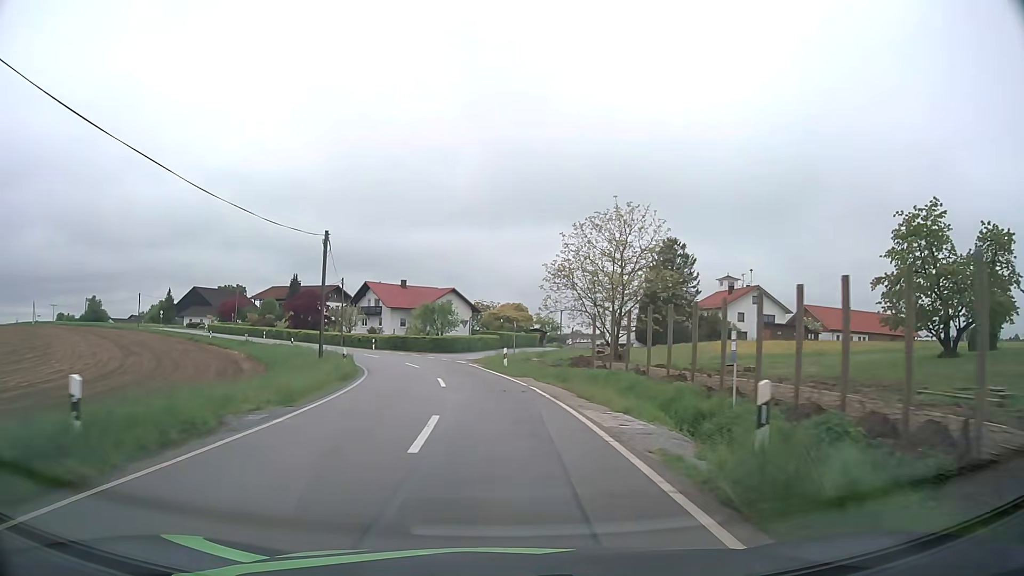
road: tertiary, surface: asphalt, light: Day
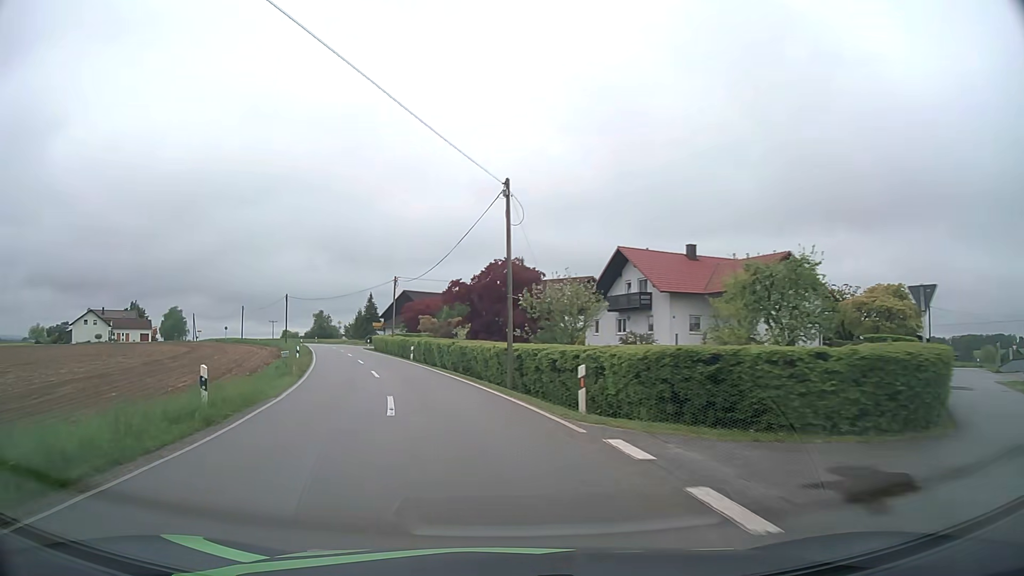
(-6.3, +43.7) m; -24°
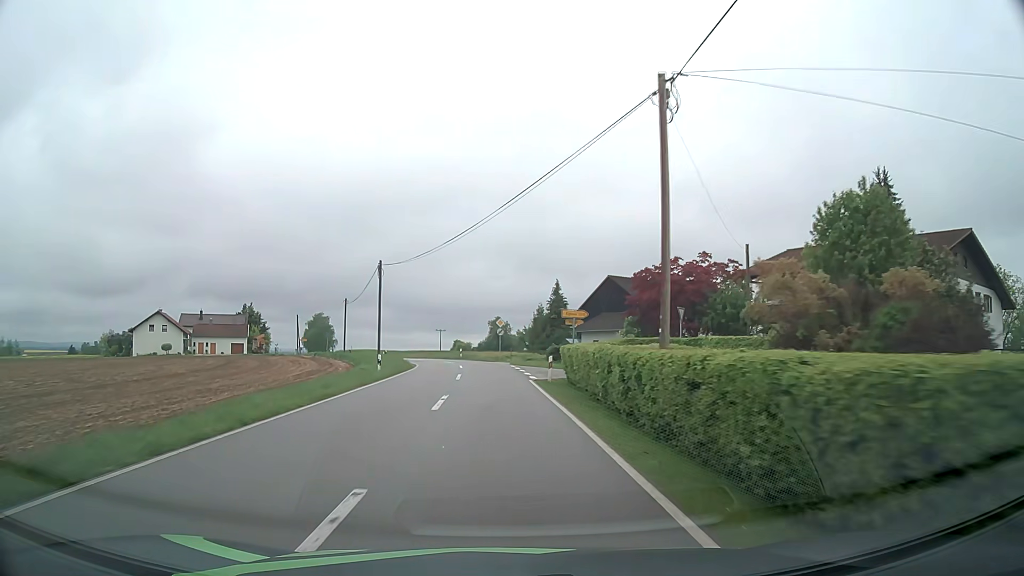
(-8.9, +45.2) m; -16°
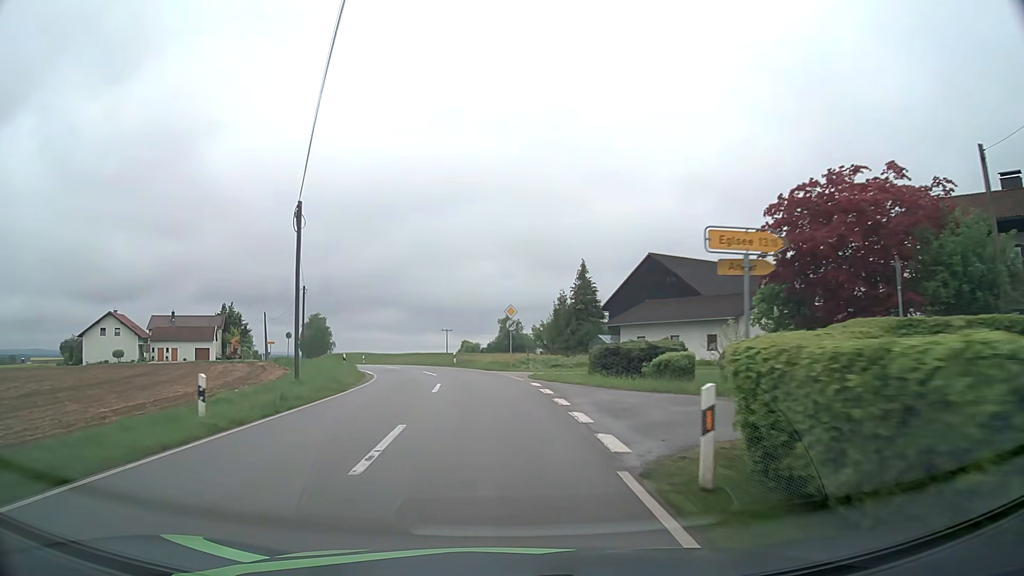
(-0.1, +18.9) m; -1°
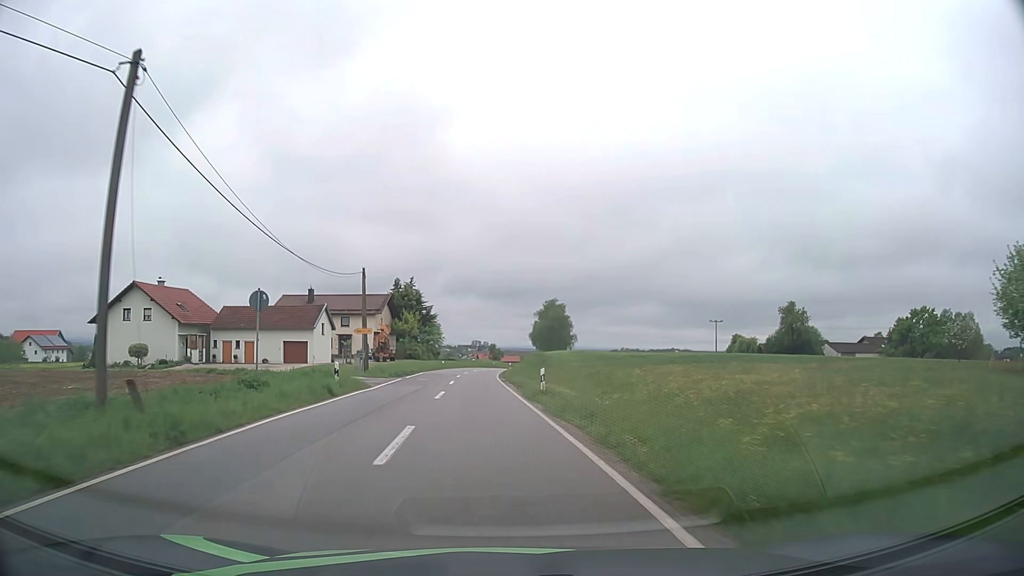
(-6.7, +46.8) m; -22°
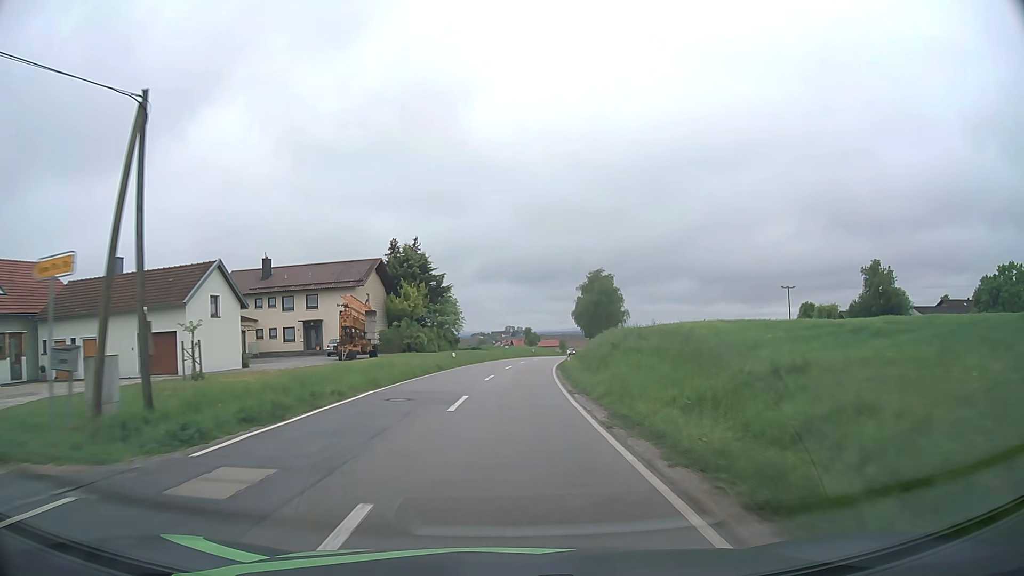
(-1.3, +30.2) m; -3°
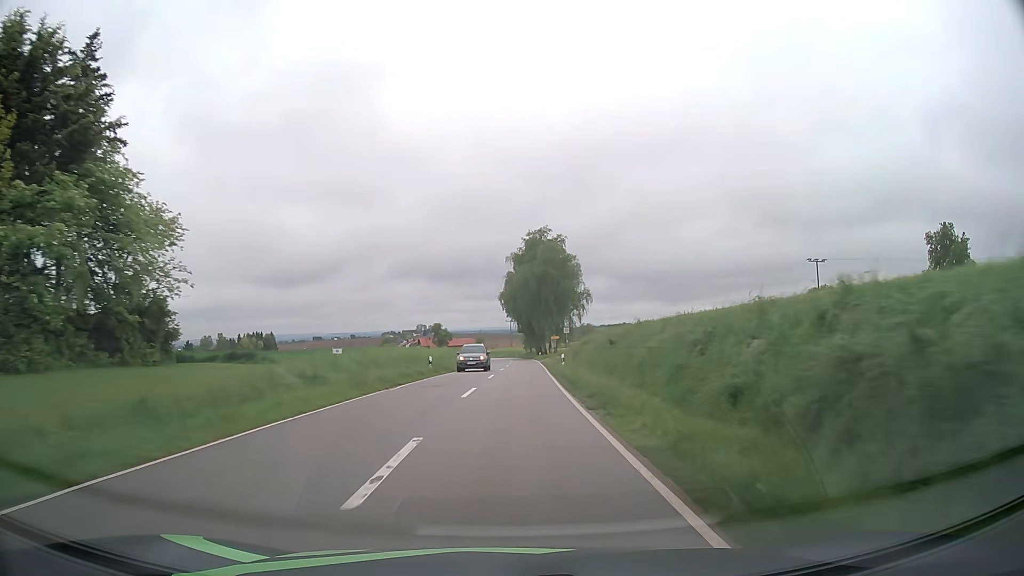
(+2.8, +55.4) m; +7°
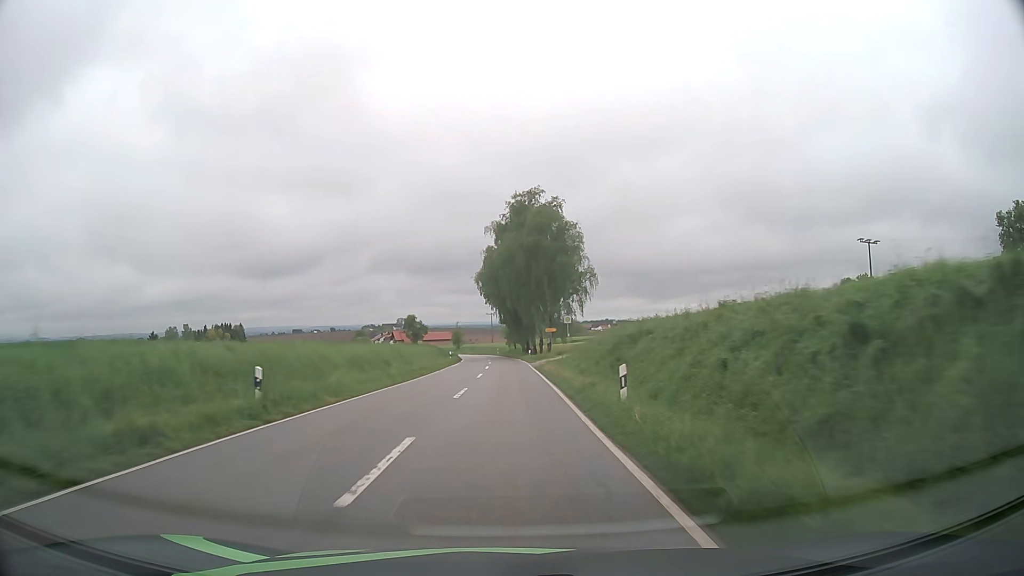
(+0.4, +23.6) m; +2°
